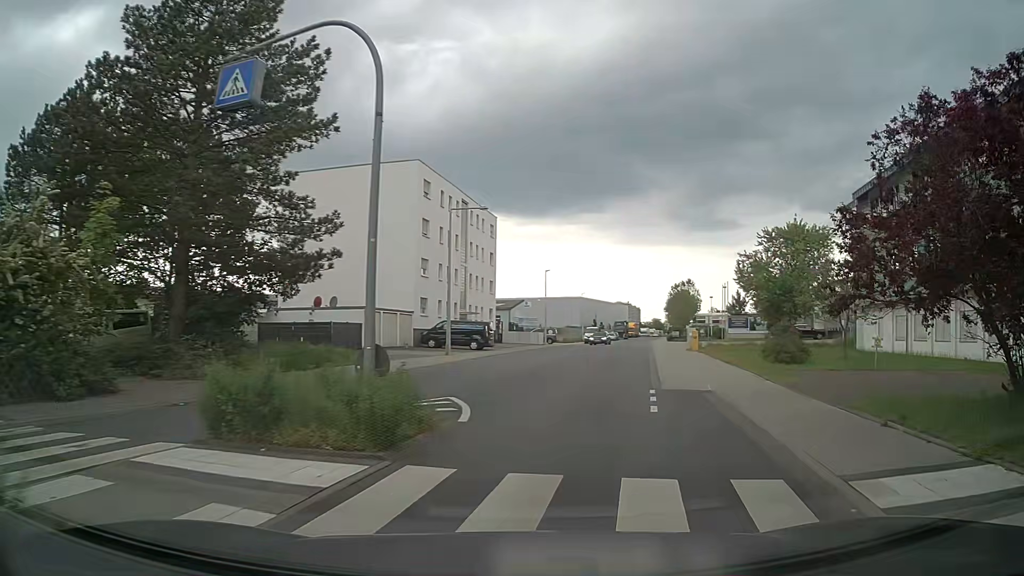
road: unclassified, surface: asphalt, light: Day
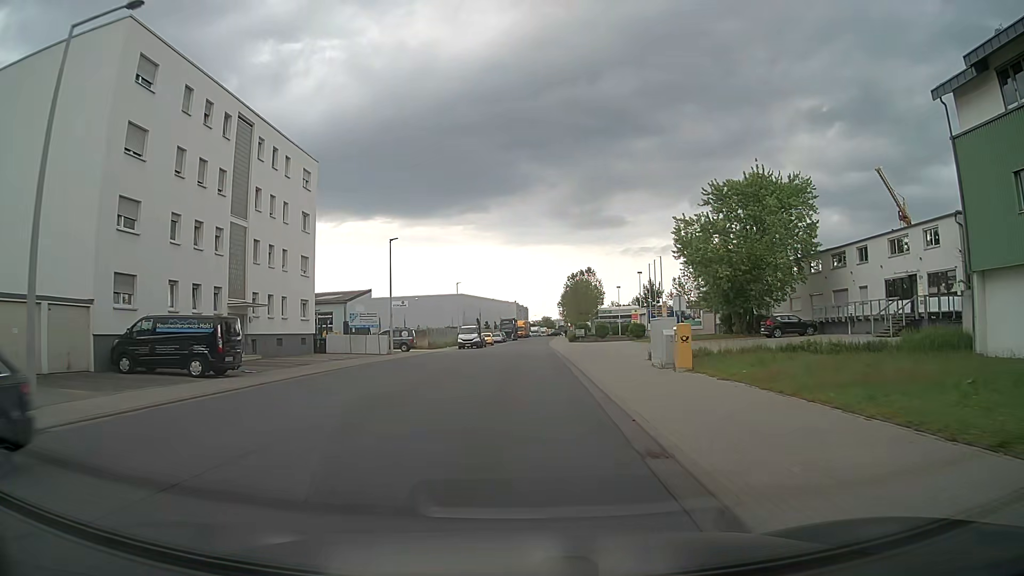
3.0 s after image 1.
(+3.4, +25.6) m; +9°
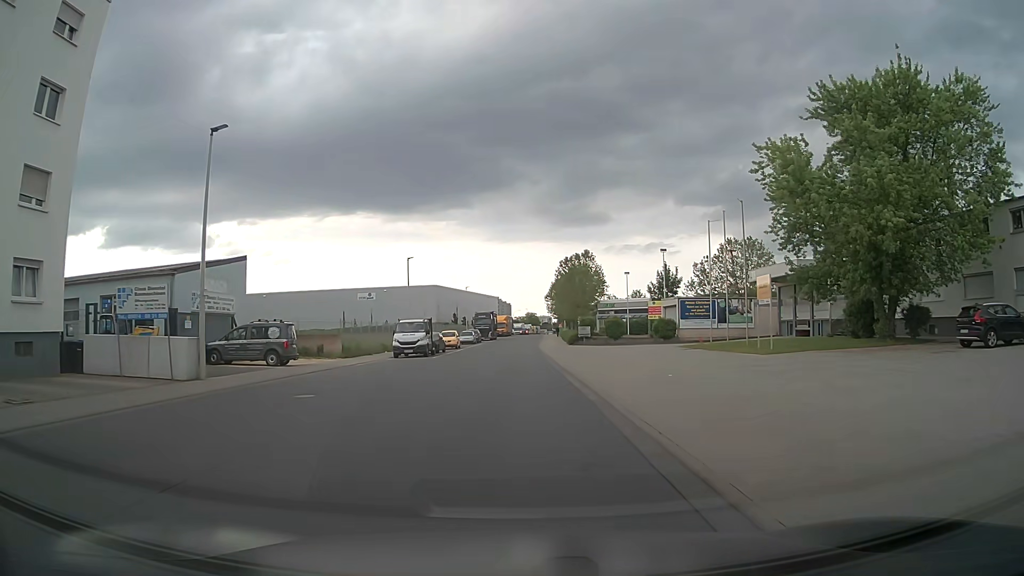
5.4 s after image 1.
(+0.6, +26.3) m; +2°
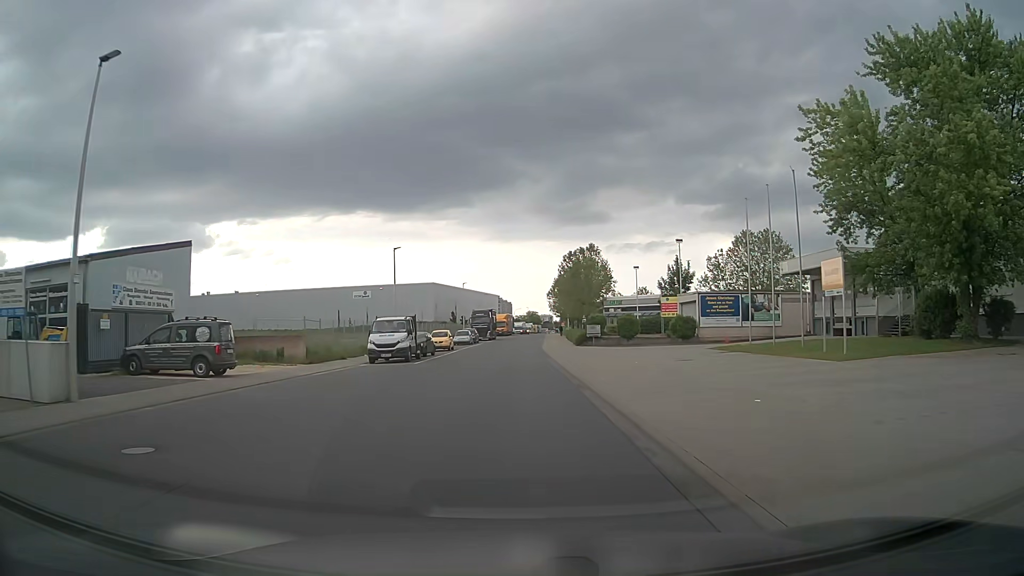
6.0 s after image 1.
(0.0, +6.8) m; 0°
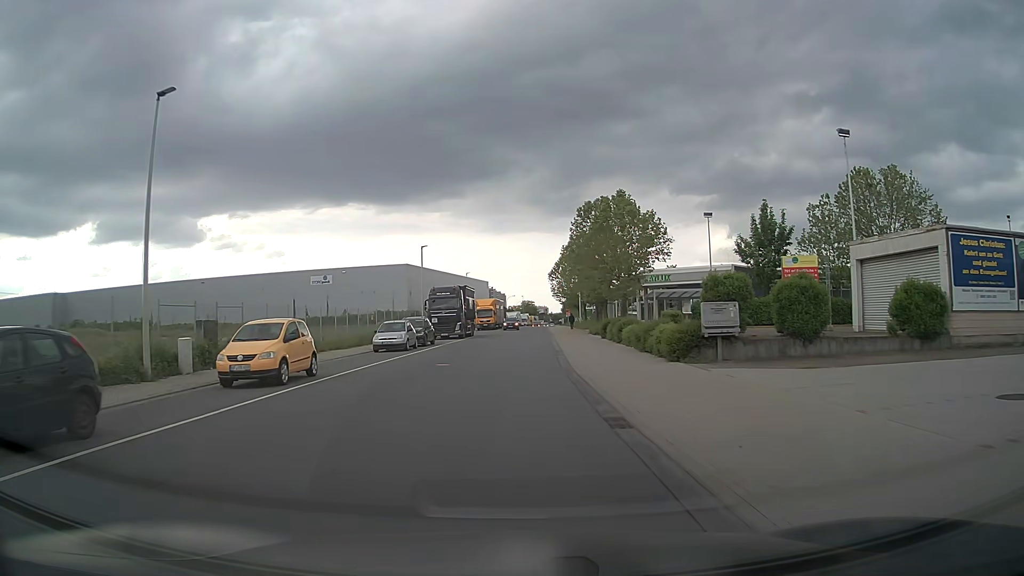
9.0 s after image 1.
(+0.2, +35.3) m; +1°
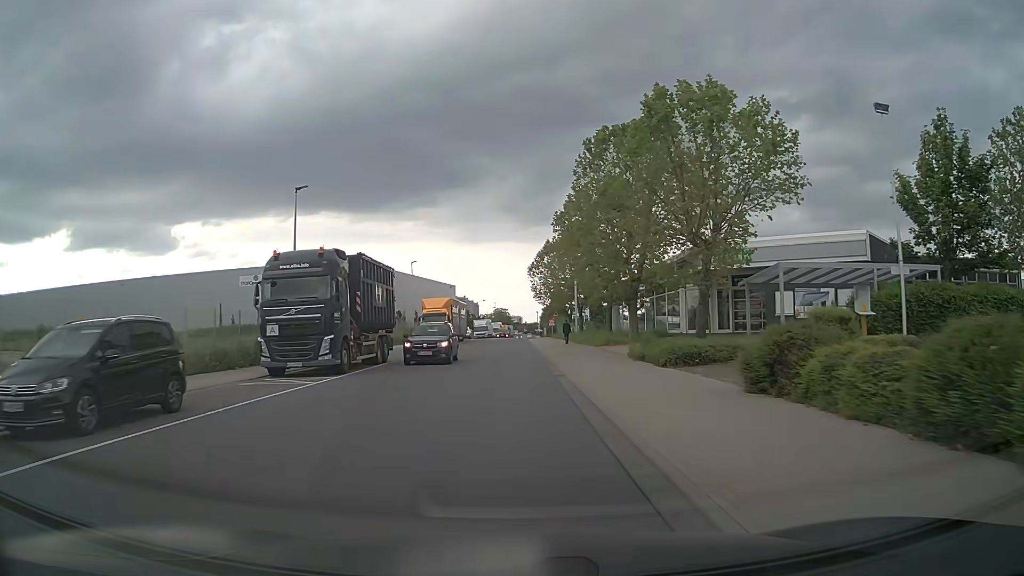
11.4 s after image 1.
(+0.4, +29.0) m; +2°
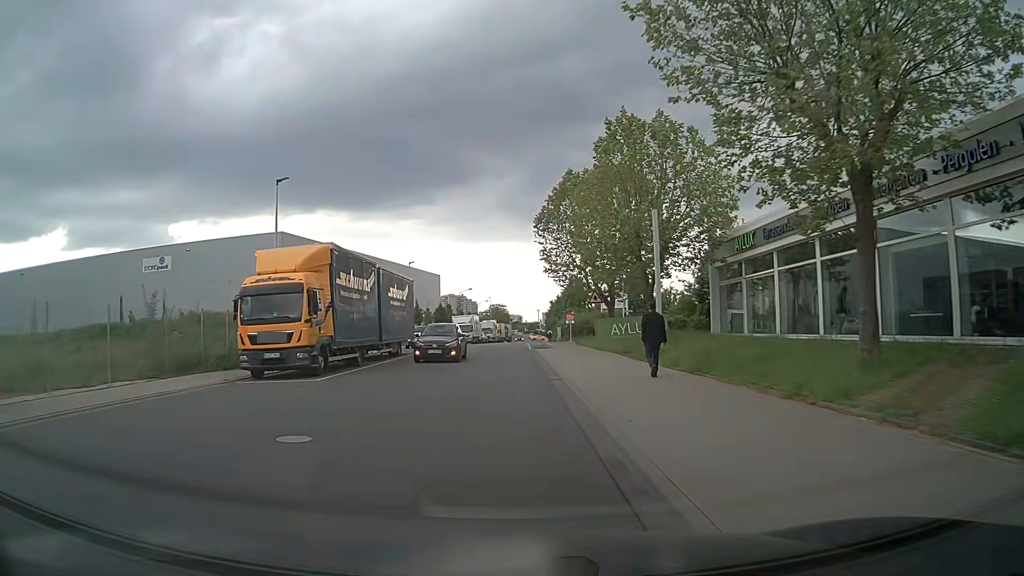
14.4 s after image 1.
(+0.1, +37.3) m; 0°
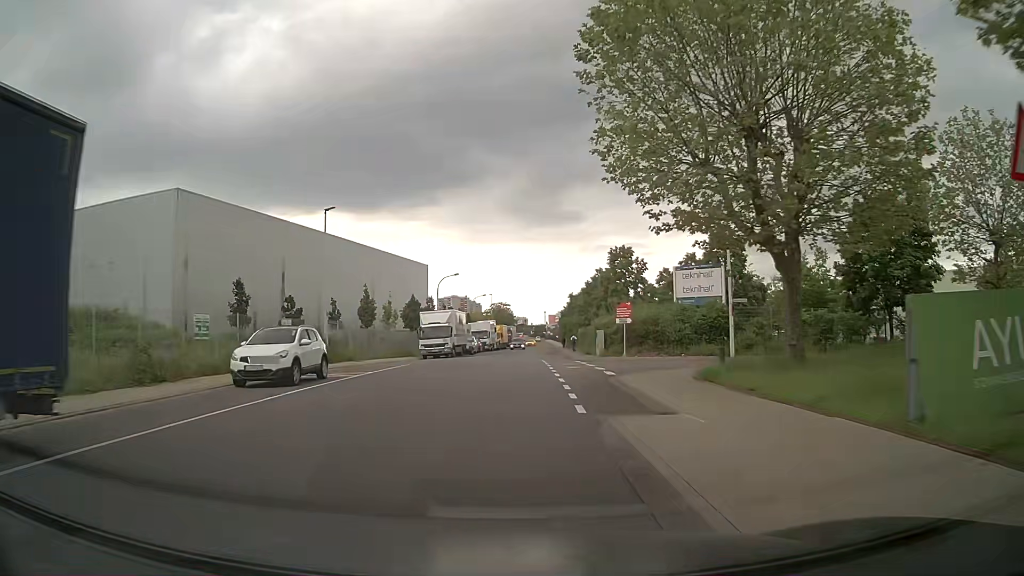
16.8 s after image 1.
(-0.4, +30.3) m; 0°
(0, +10) (0, +20) (+1, +30) (+1, +40) (+1, +50) (+2, +60) (+2, +70) (+3, +80) (+3, +90) (+3, +100) m
